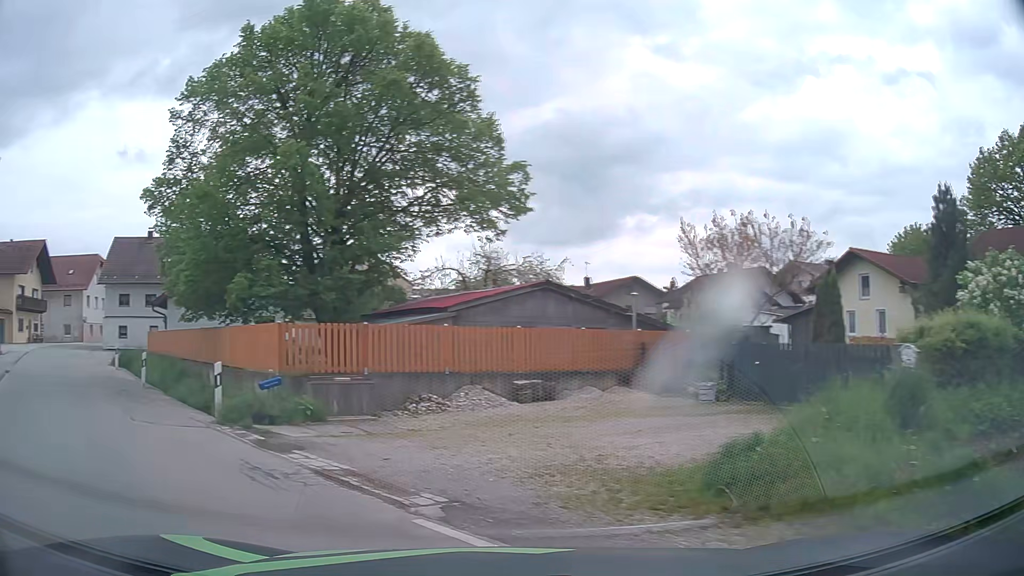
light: Day
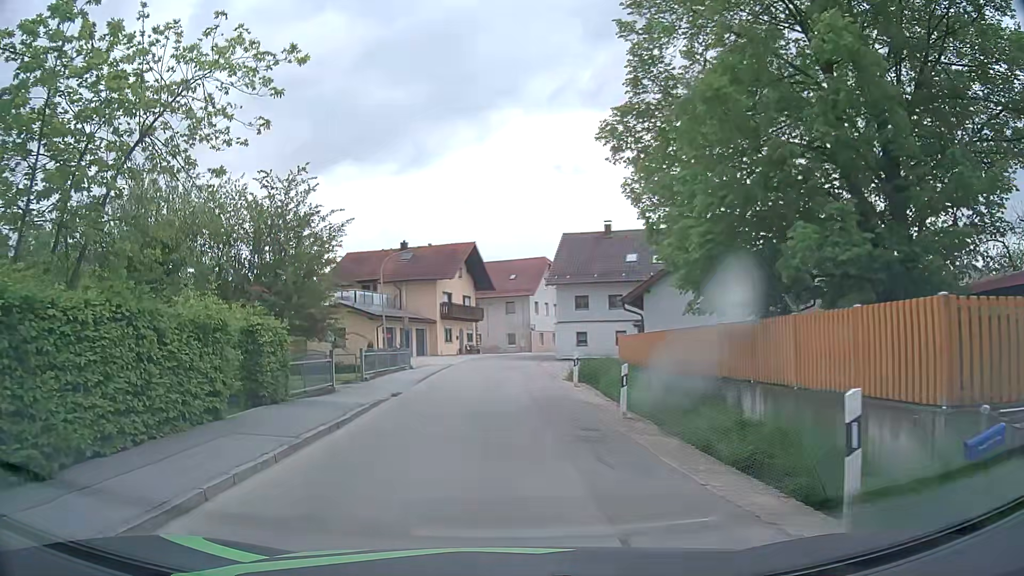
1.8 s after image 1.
(-3.2, +7.1) m; -40°
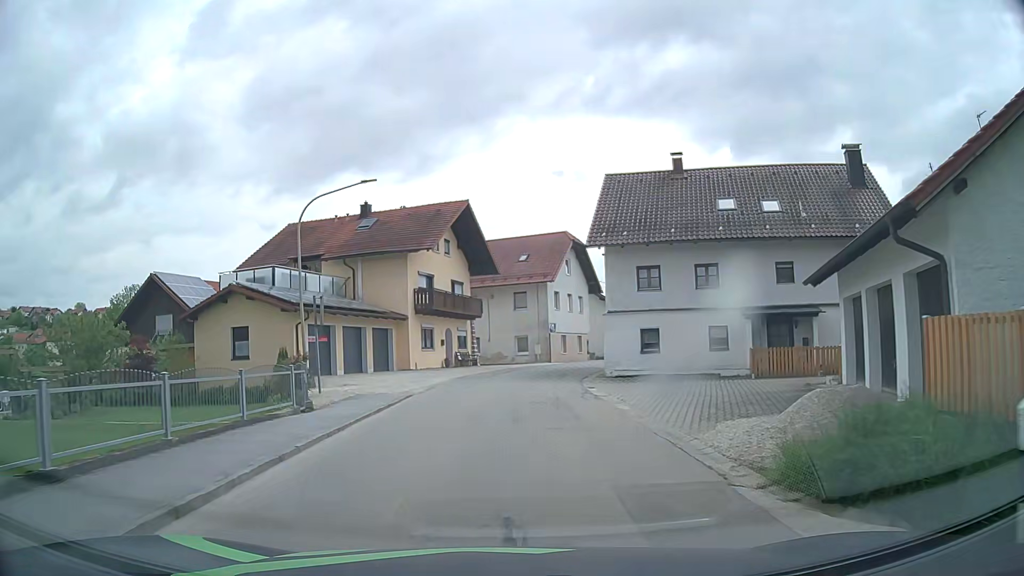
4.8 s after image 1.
(-0.3, +19.4) m; -1°
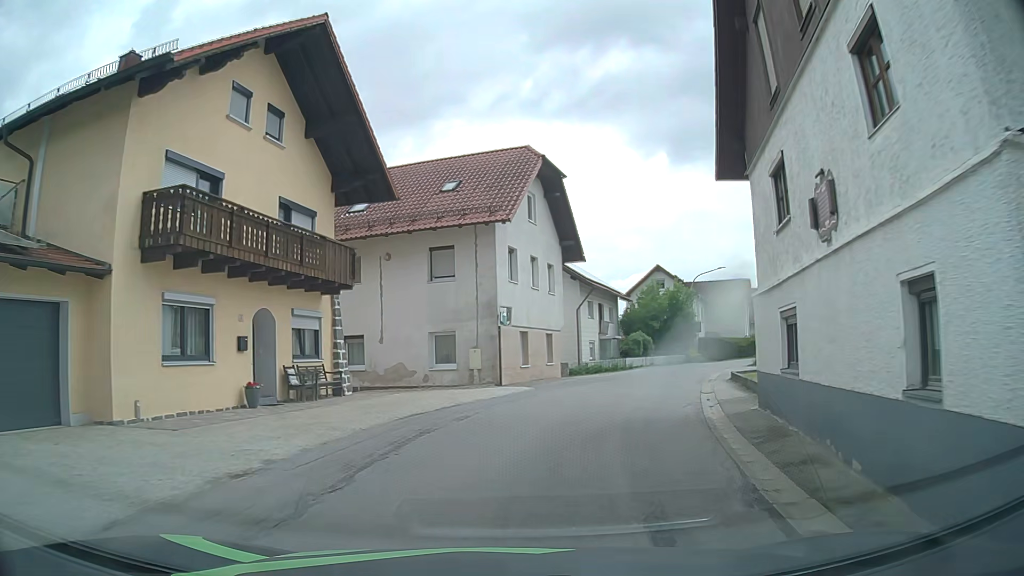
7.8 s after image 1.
(+0.7, +23.5) m; +6°
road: tertiary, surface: asphalt
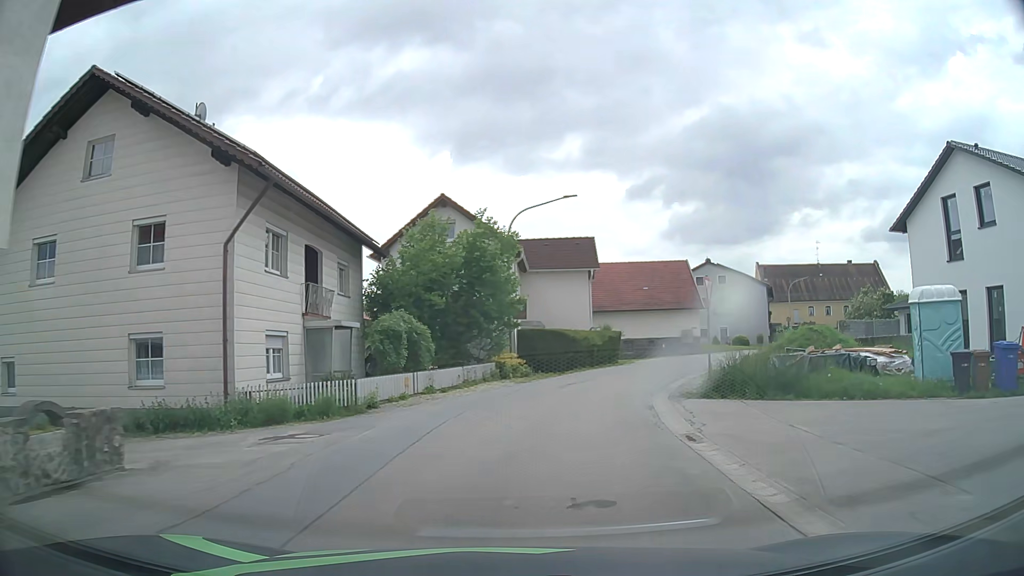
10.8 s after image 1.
(+4.8, +26.0) m; +19°
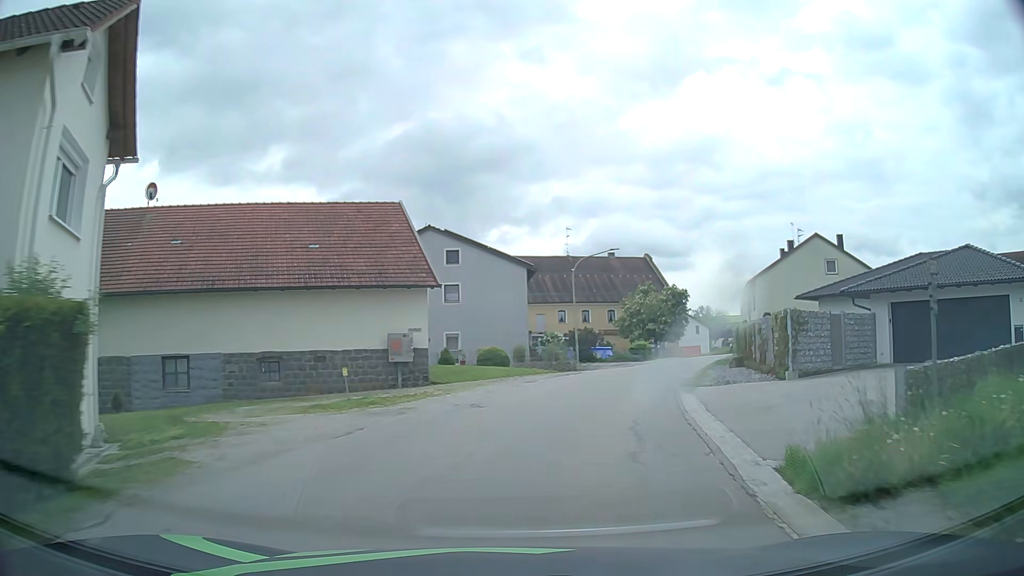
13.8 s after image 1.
(+6.0, +29.8) m; +26°
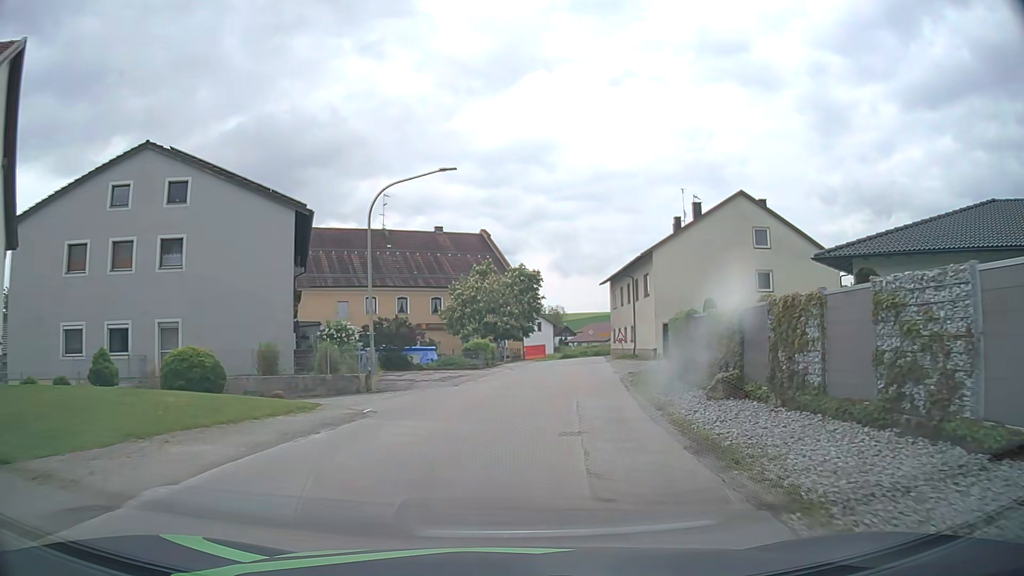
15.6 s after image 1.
(+2.4, +19.1) m; +15°
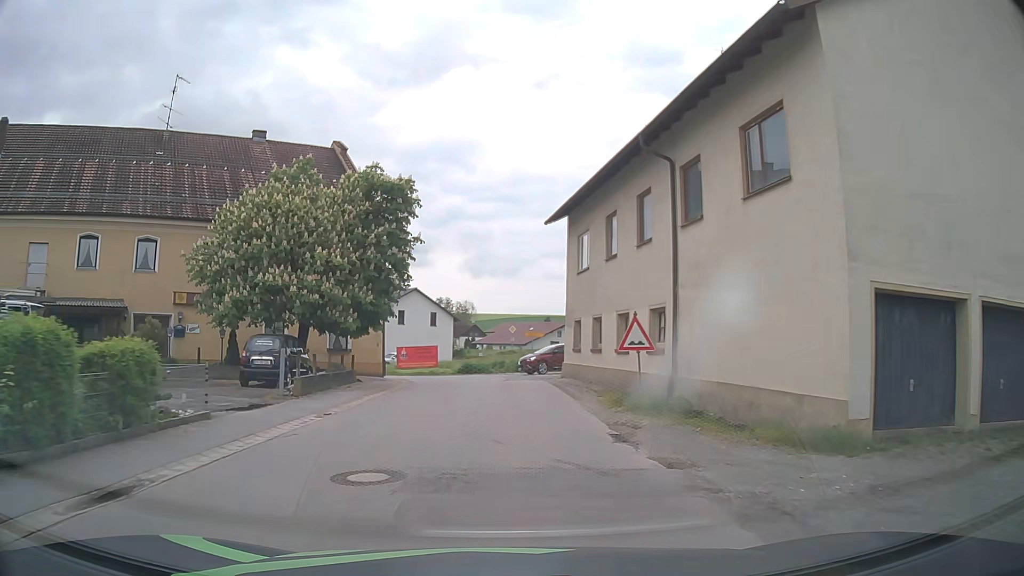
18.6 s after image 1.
(+2.8, +32.0) m; +7°
(0, +10) (0, +20) (0, +30) (-1, +40) (-7, +48) (-15, +54) (-22, +61) (-29, +68) (-37, +75) (-43, +82) m
